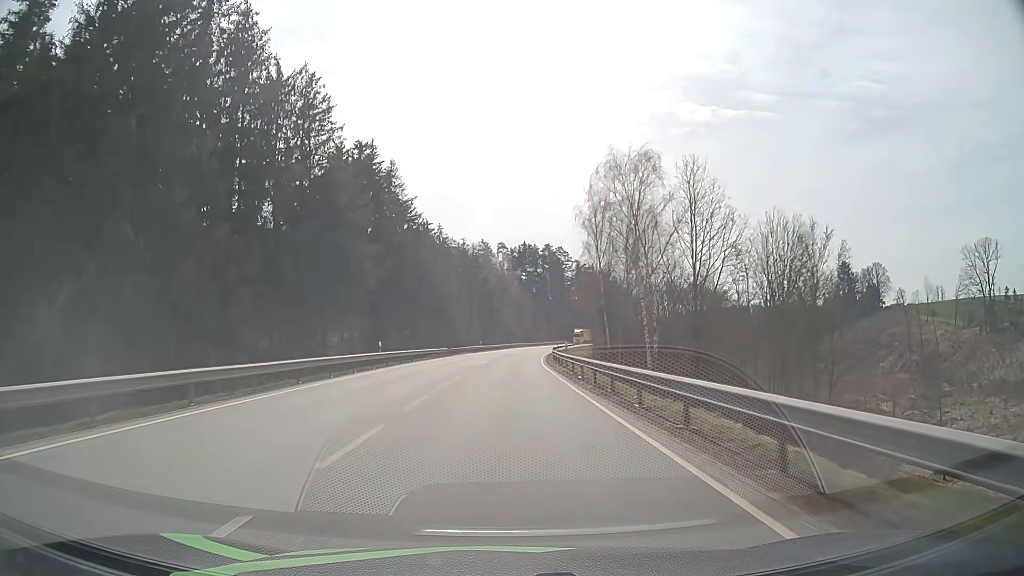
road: primary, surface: asphalt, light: Day
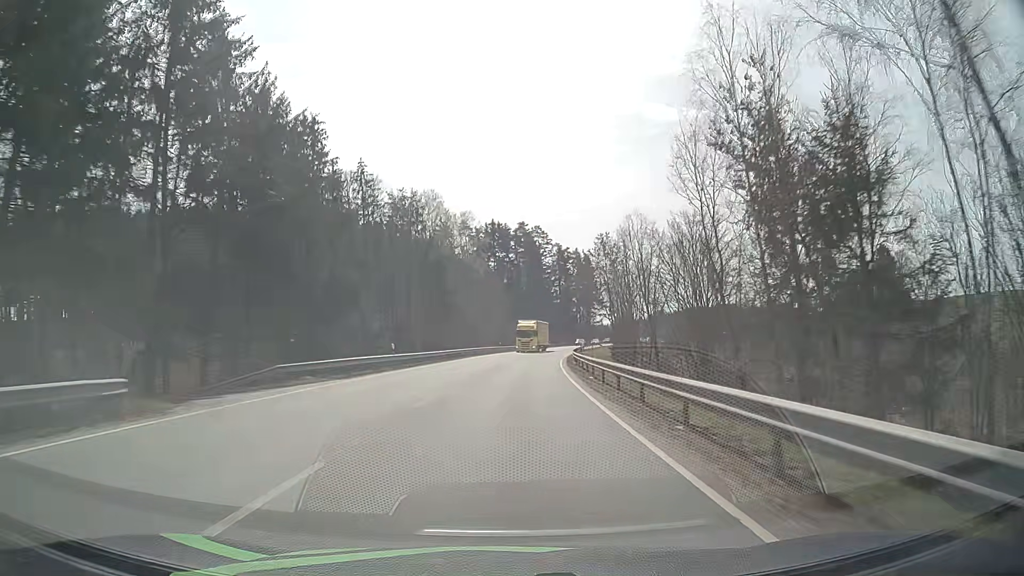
(+0.8, +52.6) m; +3°
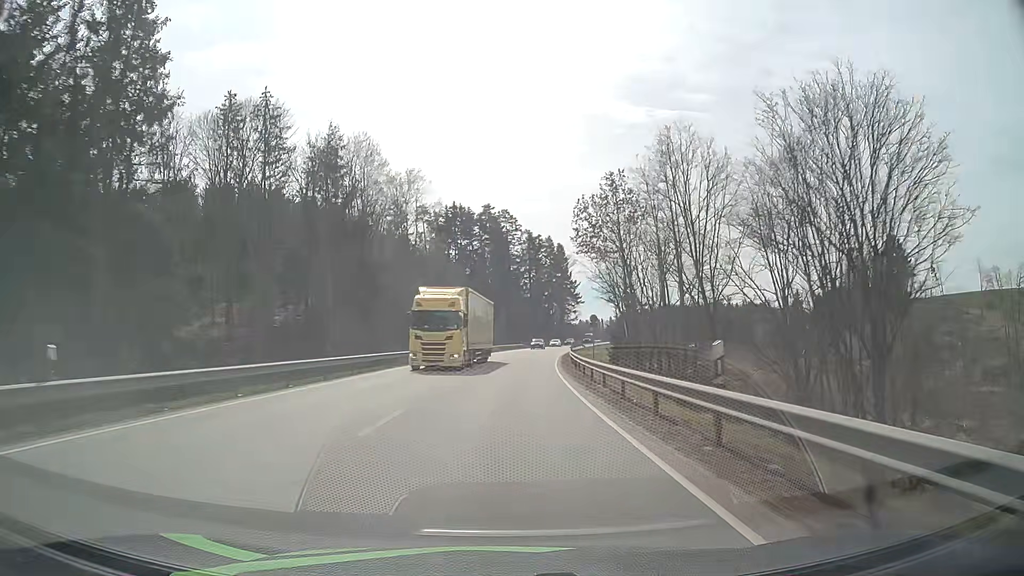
(+0.7, +26.5) m; +3°
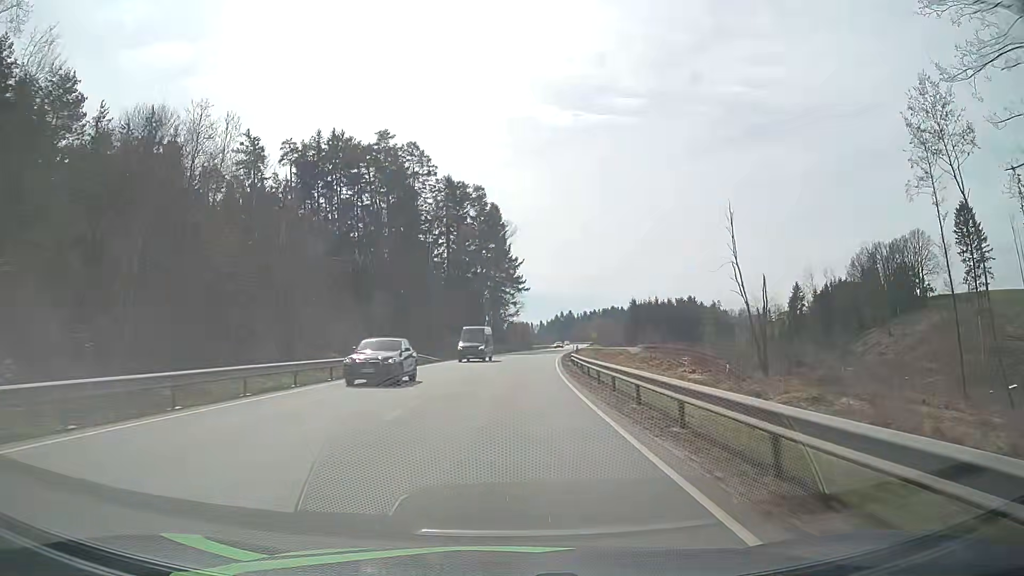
(+3.5, +66.9) m; +6°
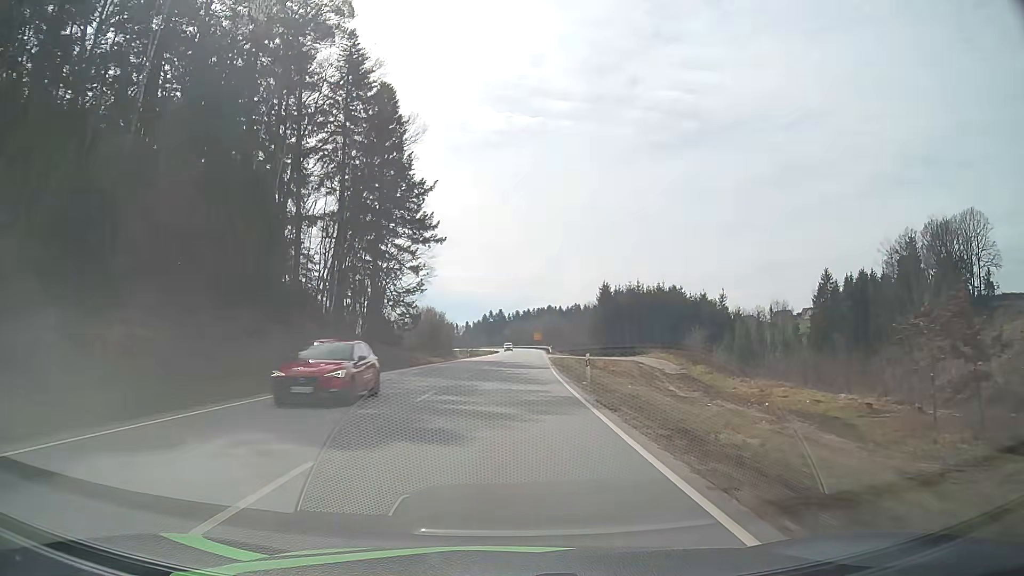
(+3.8, +68.4) m; +6°
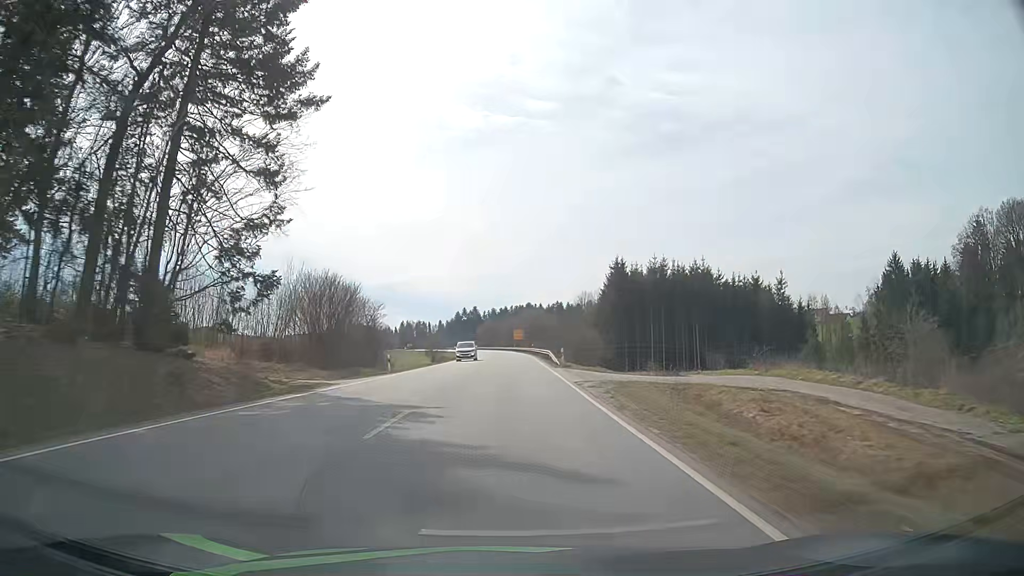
(+0.8, +42.0) m; +2°
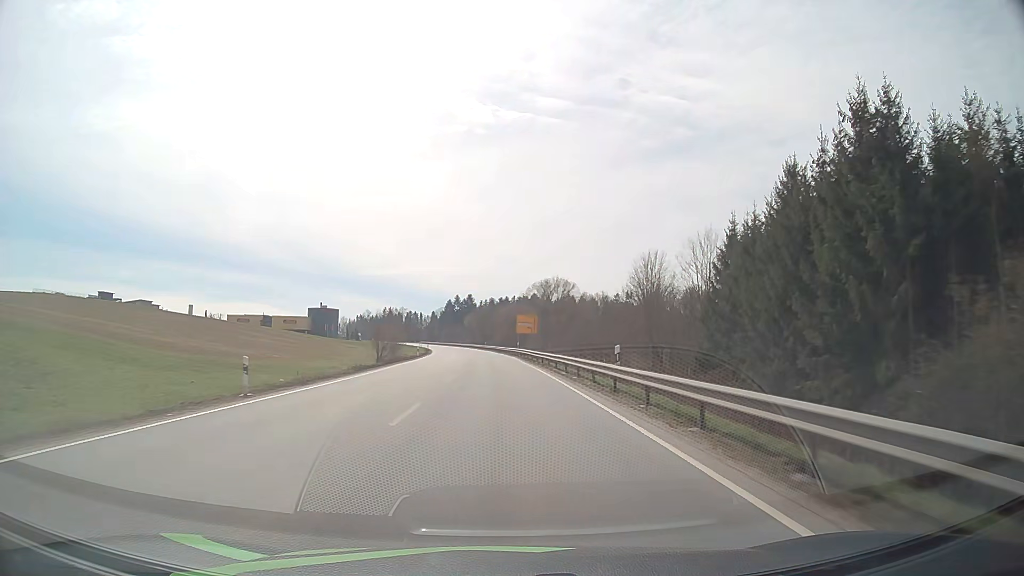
(+0.5, +71.0) m; 0°
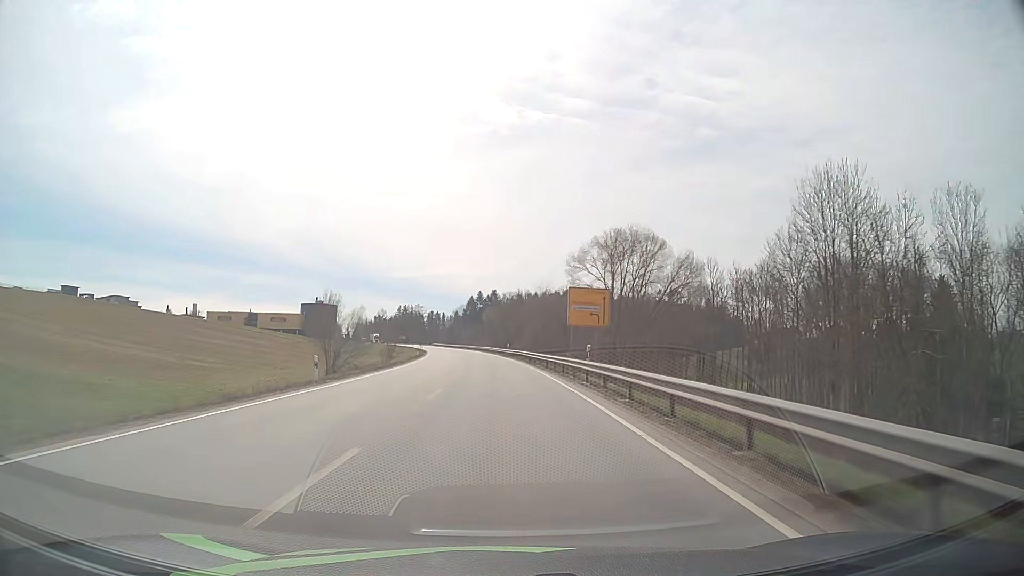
(-0.6, +42.4) m; -2°
(0, +10) (0, +20) (0, +30) (-1, +40) (-1, +50) (-2, +60) (-3, +70) (-4, +80) (-5, +90) (-6, +100) m
